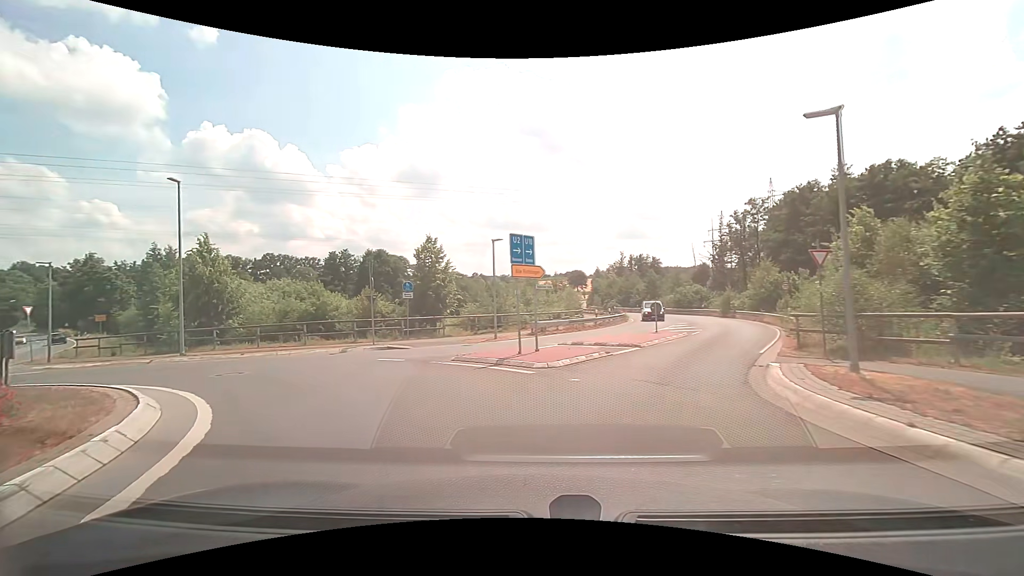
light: Day
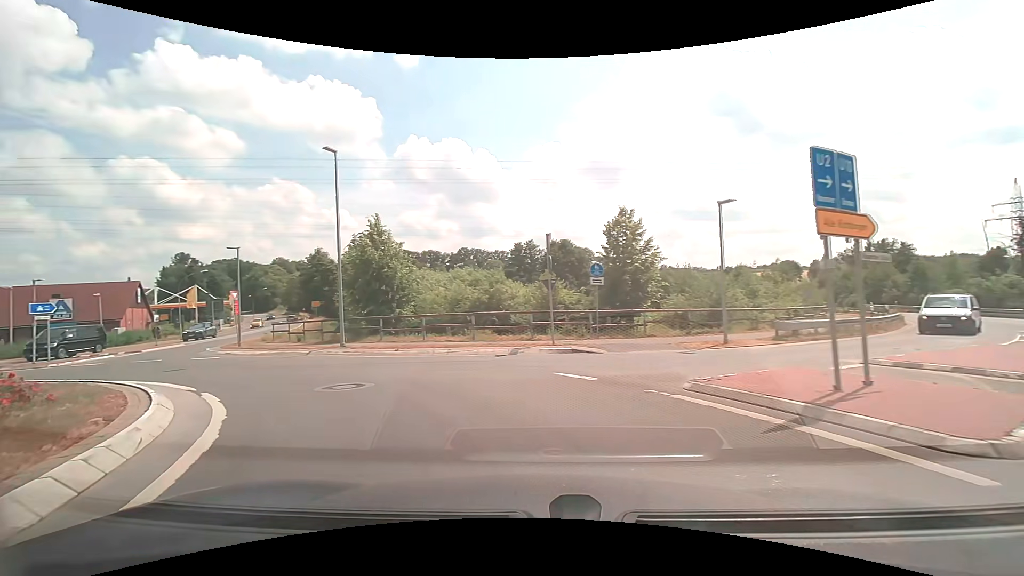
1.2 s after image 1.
(-1.2, +6.5) m; -21°
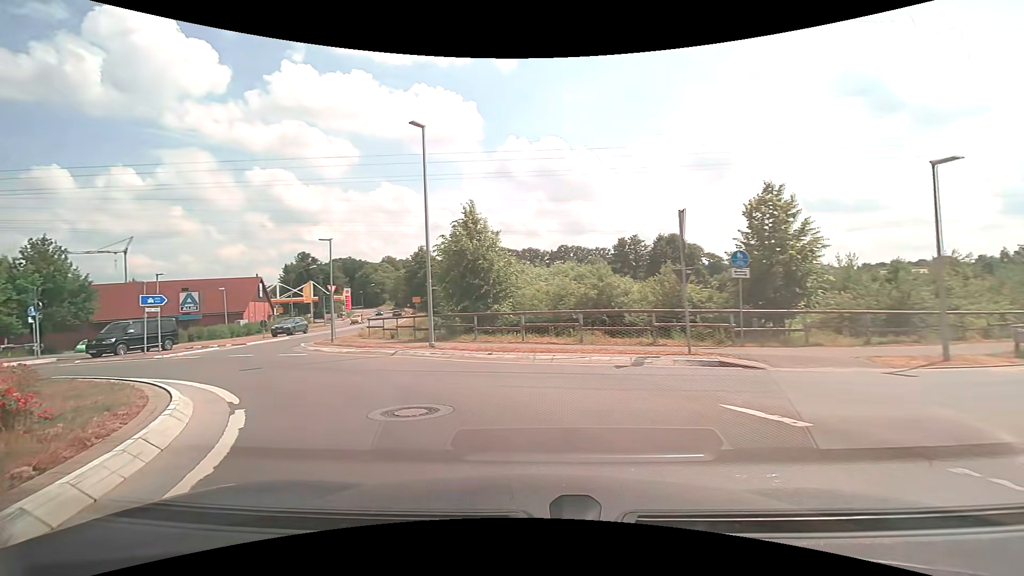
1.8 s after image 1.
(-0.3, +3.4) m; -12°
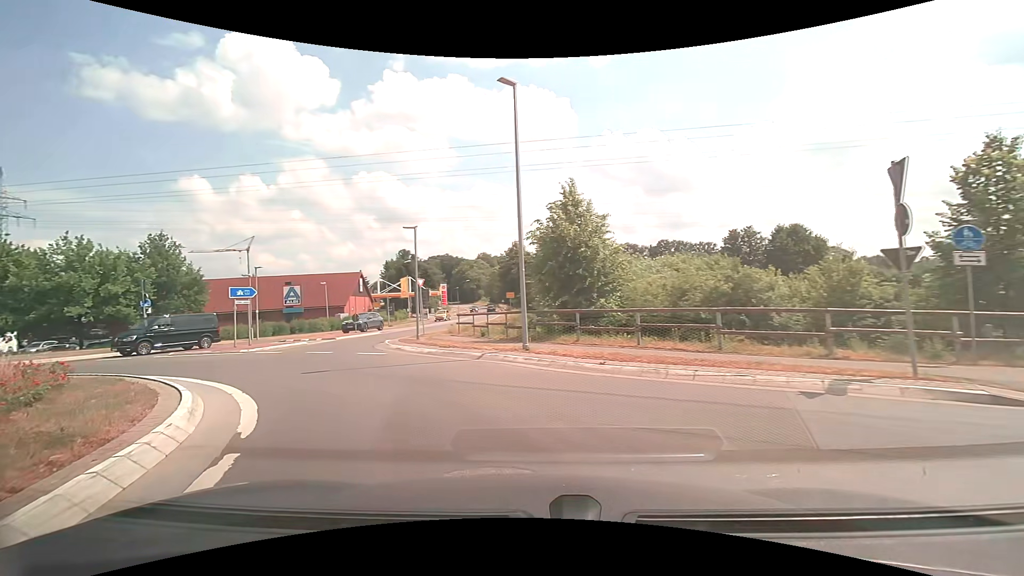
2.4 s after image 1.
(-0.3, +3.4) m; -10°
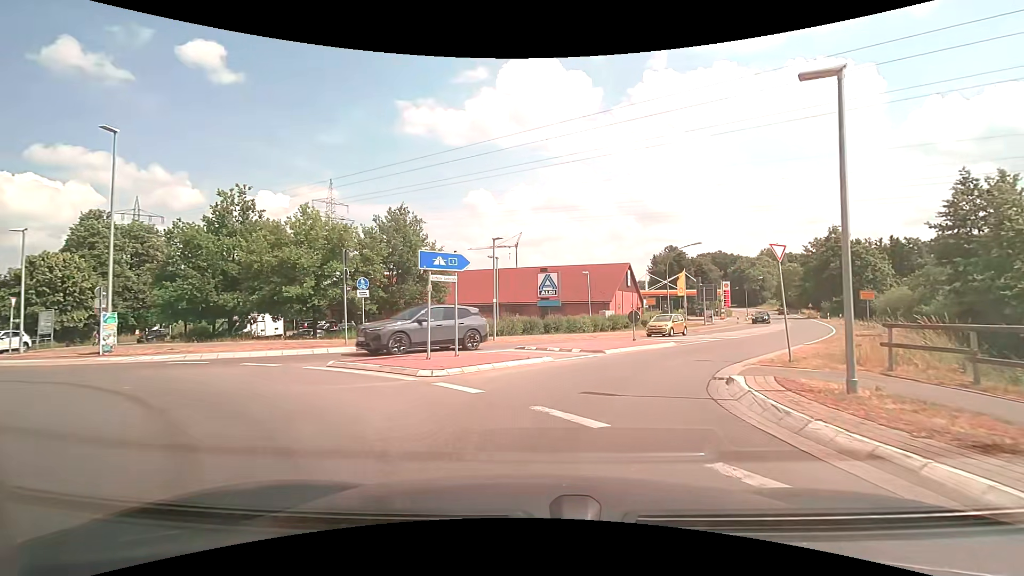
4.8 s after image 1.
(-4.8, +13.8) m; -29°
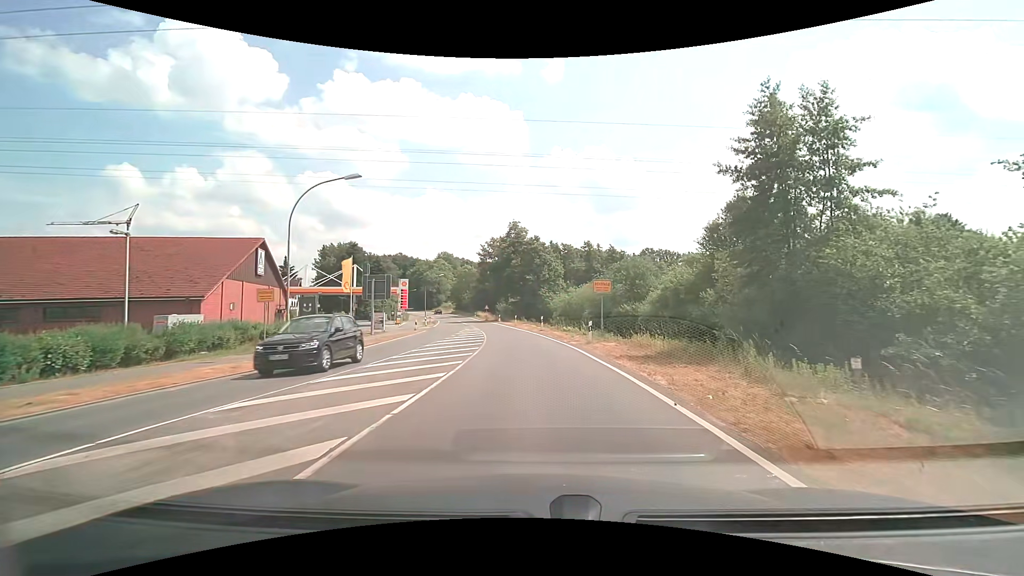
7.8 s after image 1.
(+7.3, +21.8) m; +35°
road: secondary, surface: asphalt
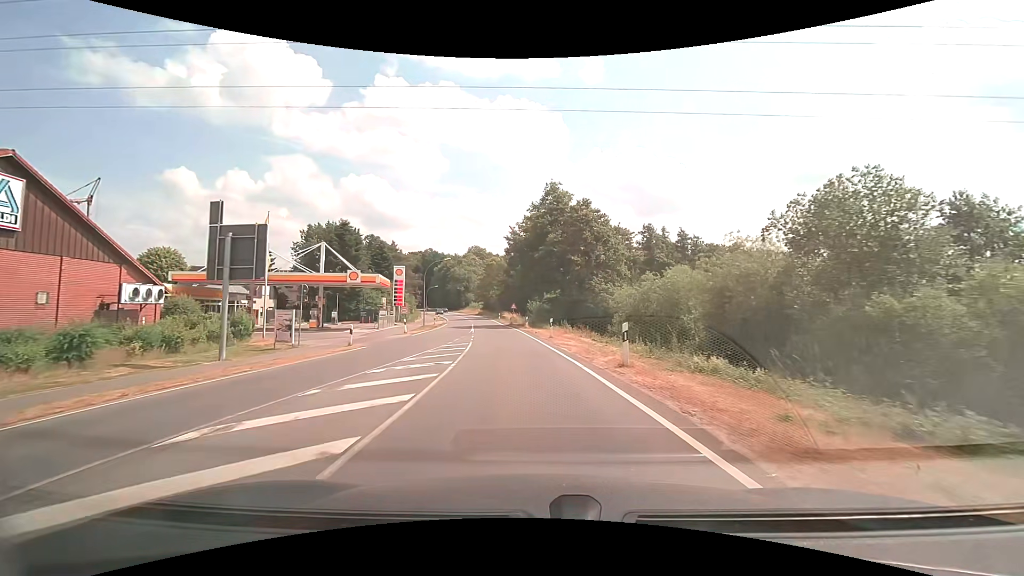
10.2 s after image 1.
(-0.6, +25.2) m; -5°
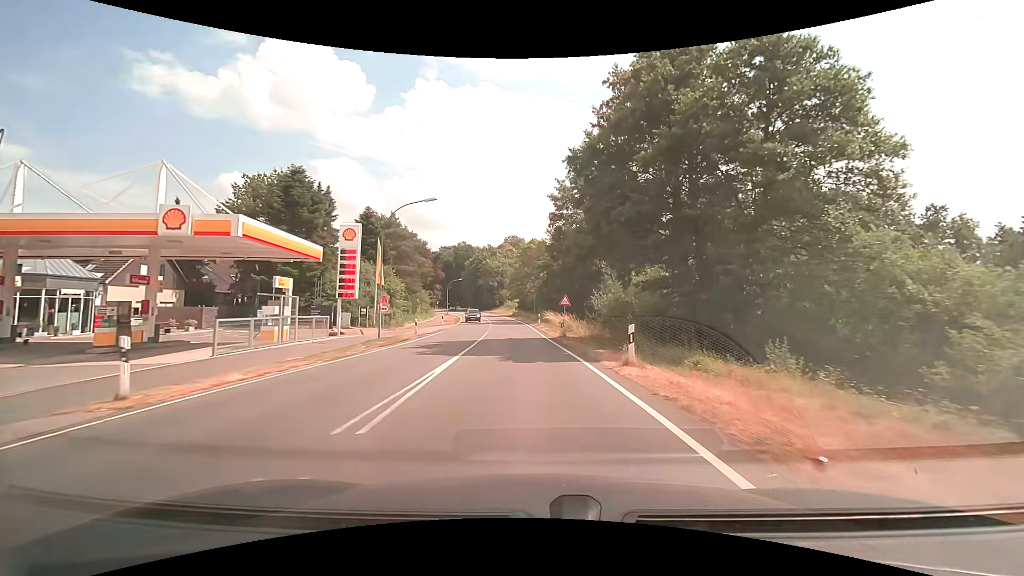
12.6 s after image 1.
(-1.7, +30.3) m; -5°
(0, +10) (0, +20) (-1, +30) (-2, +40) (-2, +50) (-3, +60) (-5, +70) (-6, +80) (-8, +90) (-10, +99) m
